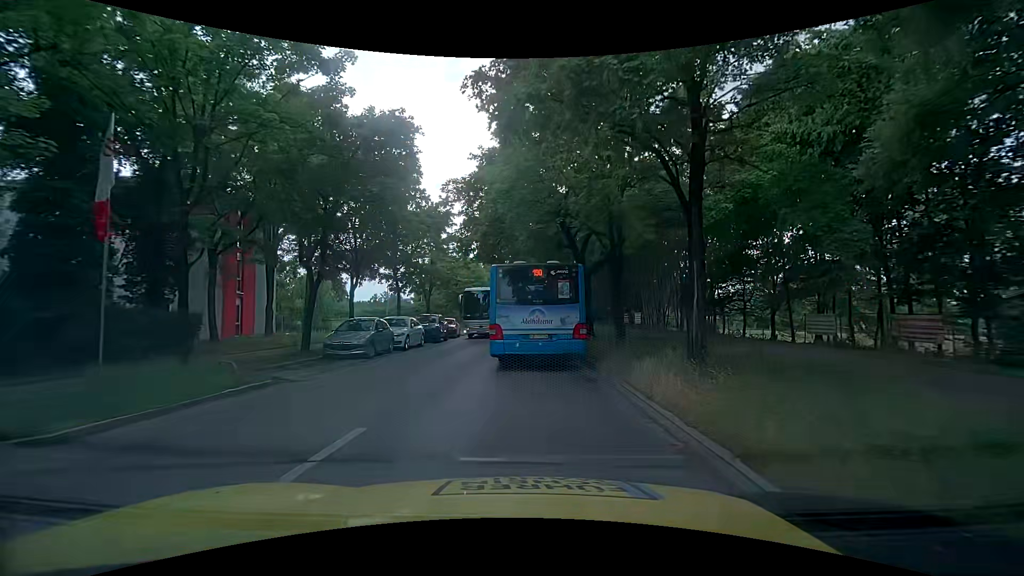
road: tertiary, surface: asphalt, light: Day
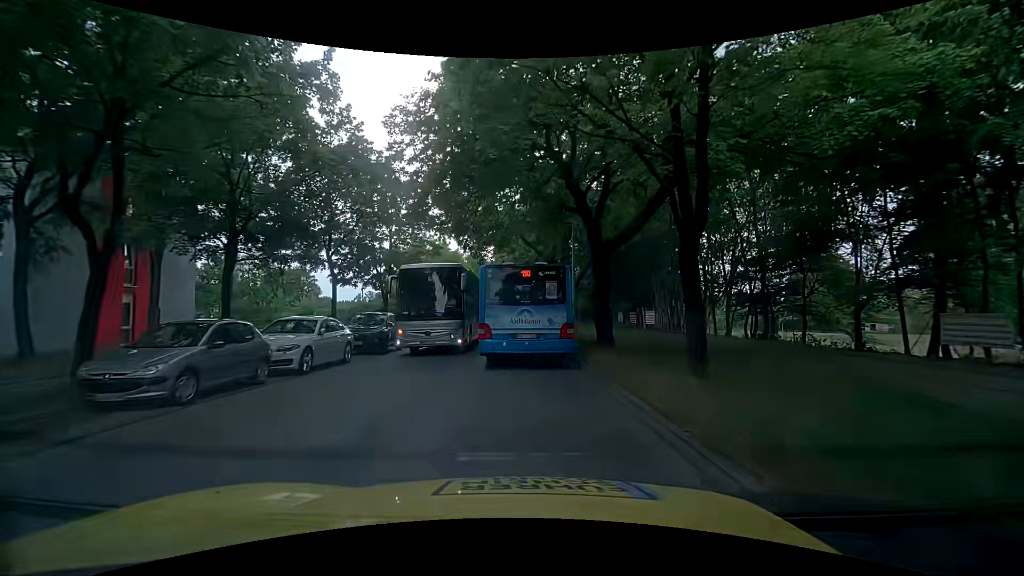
(+0.1, +9.2) m; +1°
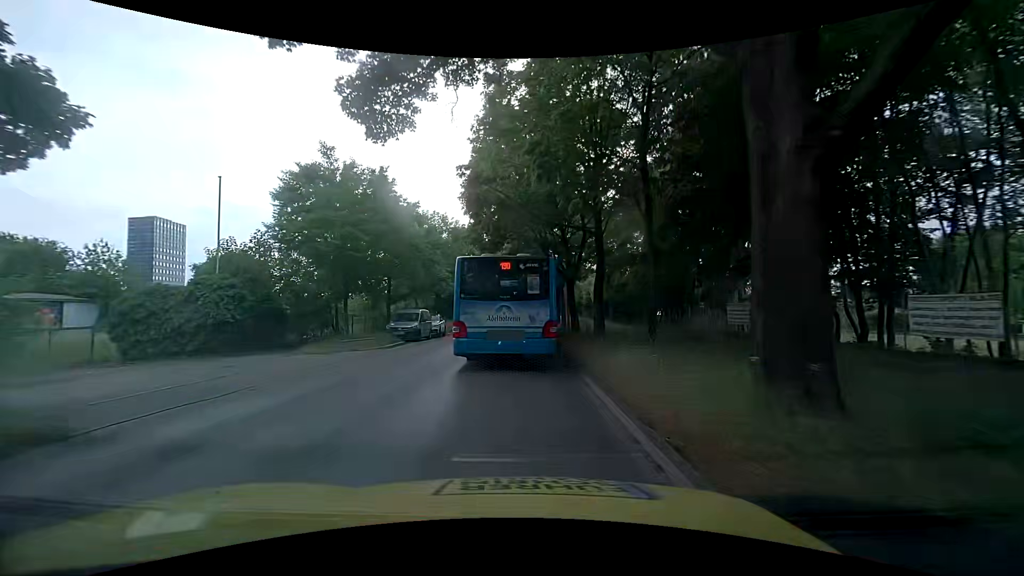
(+0.3, +27.2) m; -1°
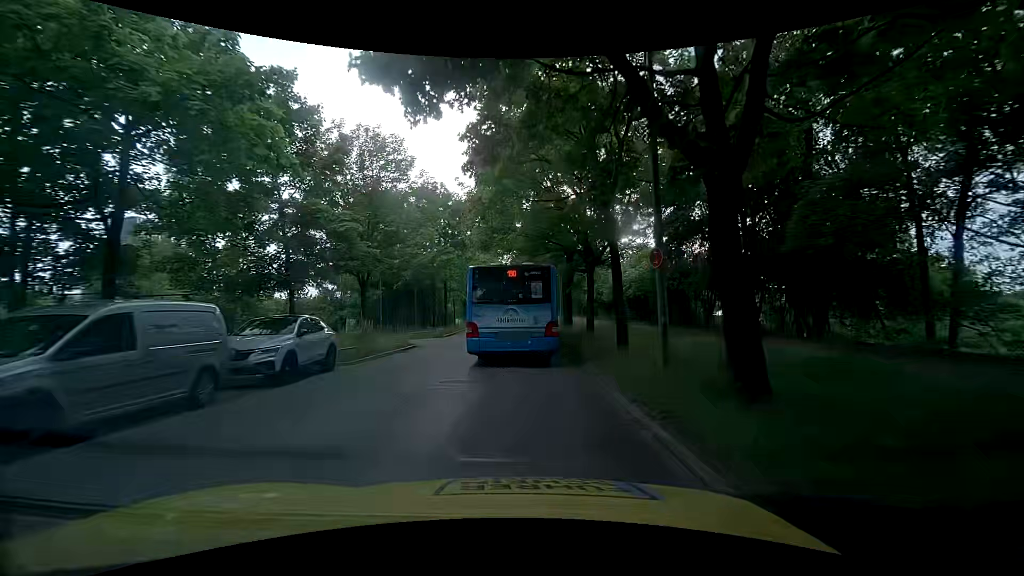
(-0.2, +21.1) m; 0°
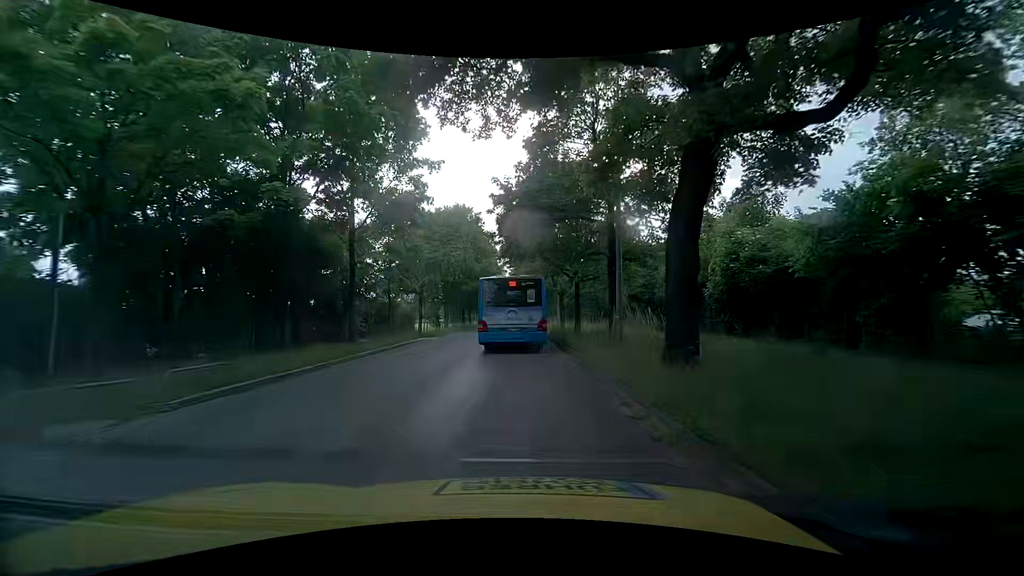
(-0.1, +26.9) m; 0°
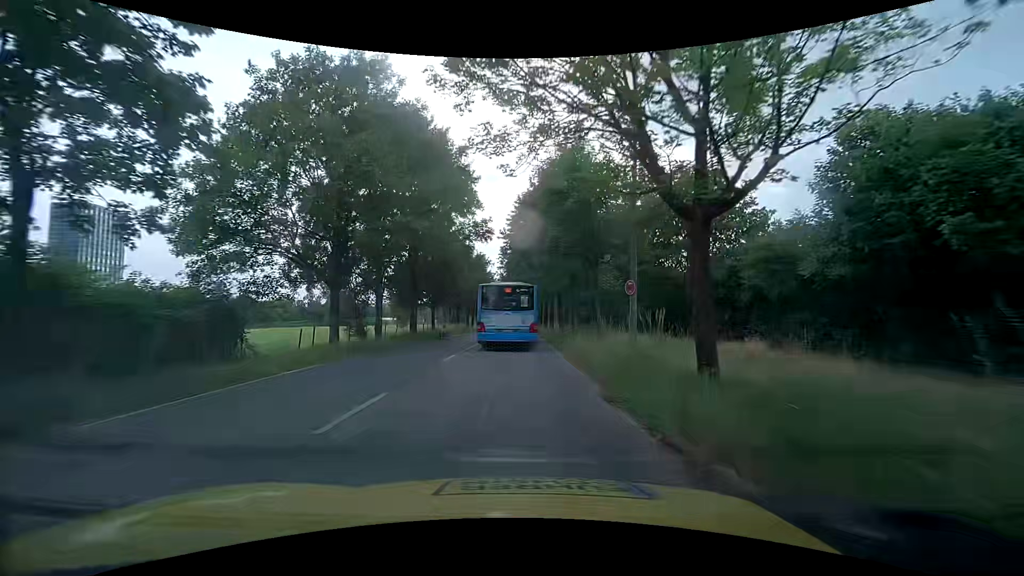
(-0.2, +31.6) m; -1°
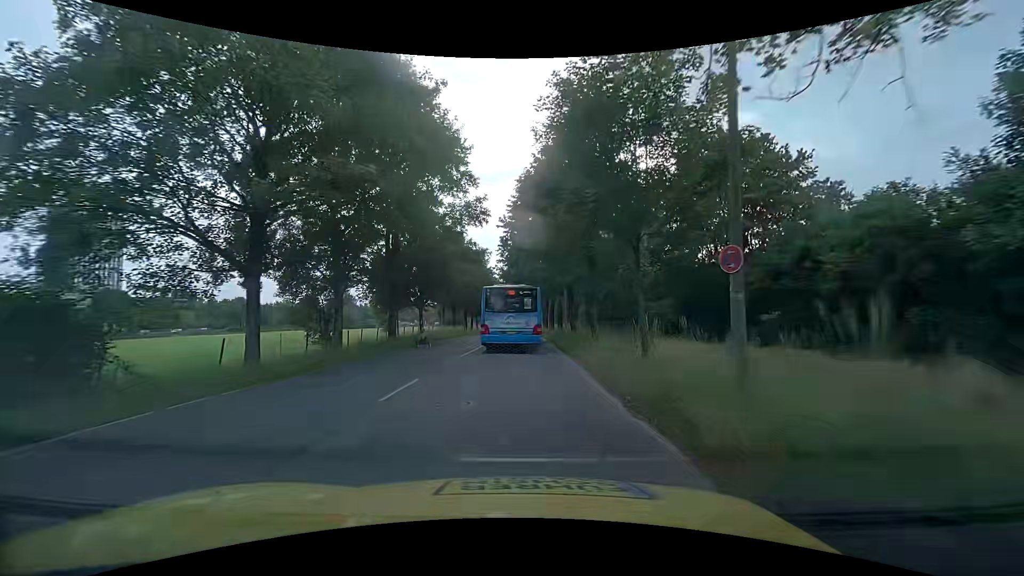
(+0.1, +6.9) m; +1°
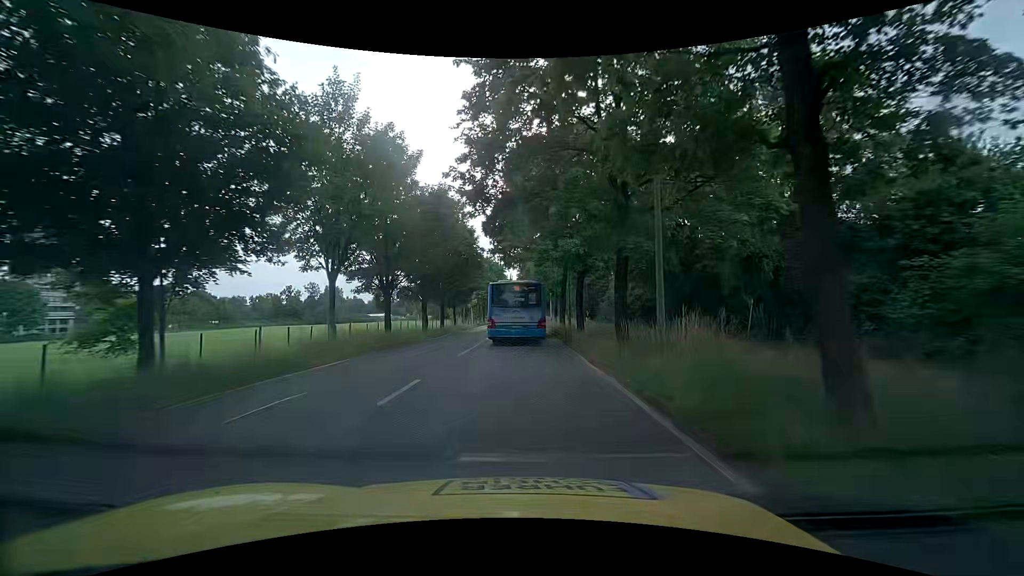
(-0.7, +27.9) m; -1°
(0, +10) (0, +20) (0, +30) (0, +40) (0, +50) (0, +60) (+1, +70) (+1, +80) (+1, +90) (+2, +100) m
